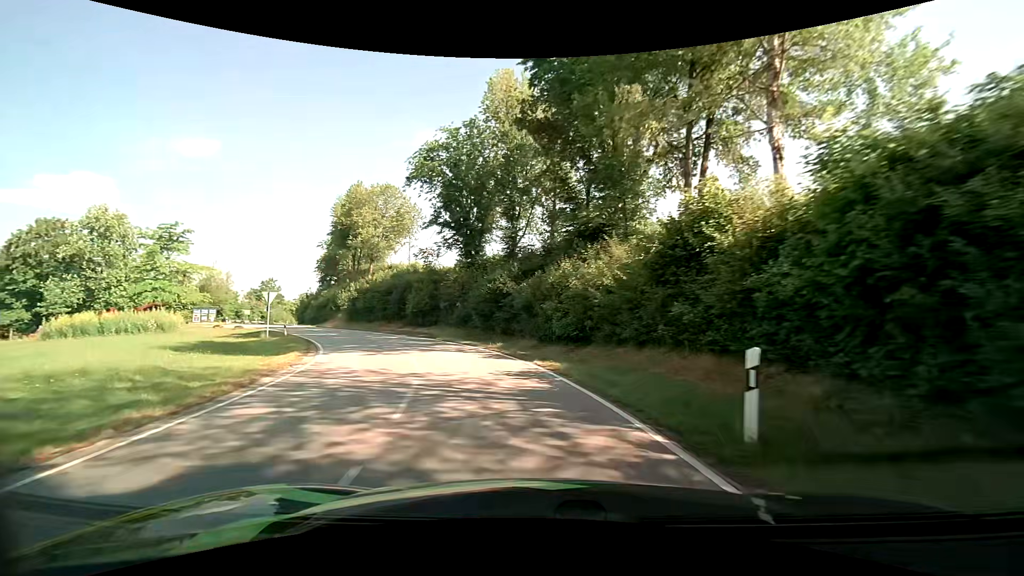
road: tertiary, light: Day
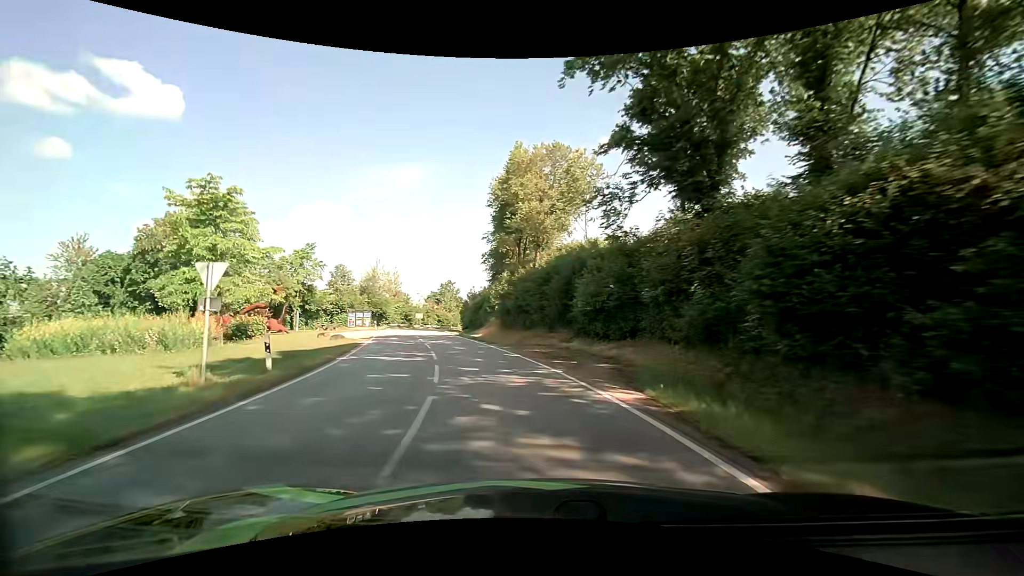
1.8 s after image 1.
(-4.1, +20.9) m; -22°
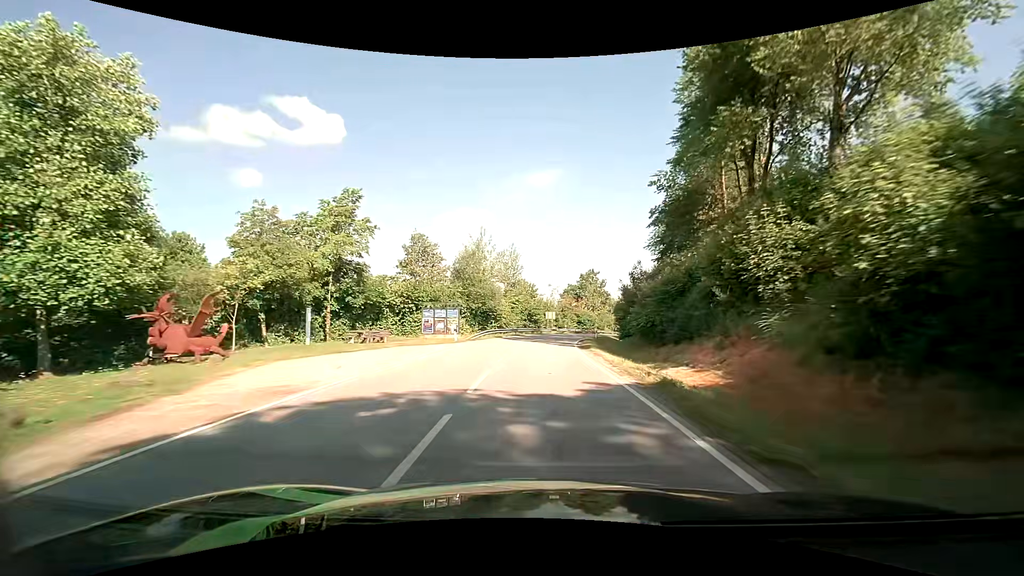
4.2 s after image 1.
(-6.1, +31.6) m; -17°
